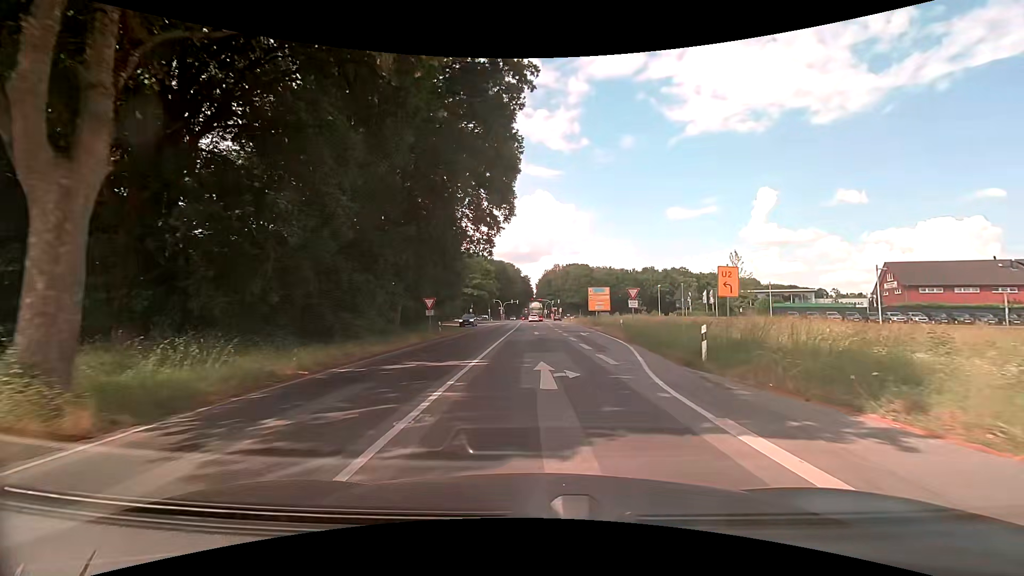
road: primary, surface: asphalt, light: Day
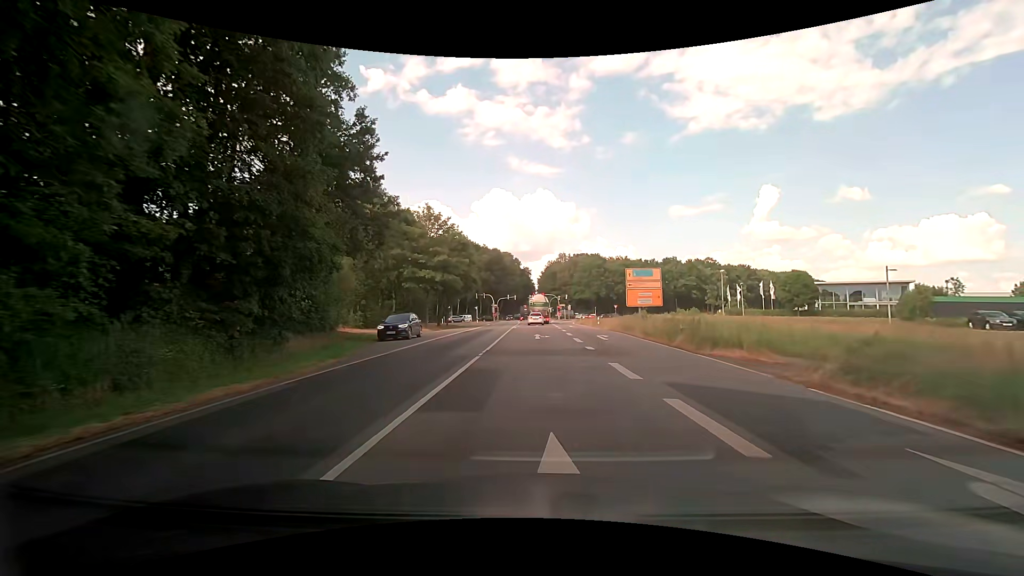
(+0.1, +33.1) m; 0°
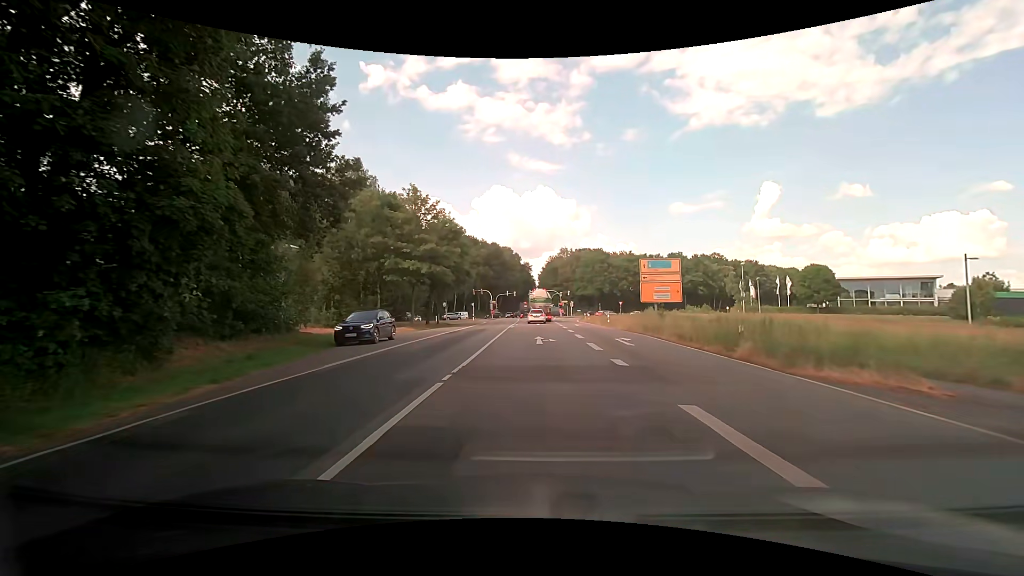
(-0.1, +6.4) m; 0°
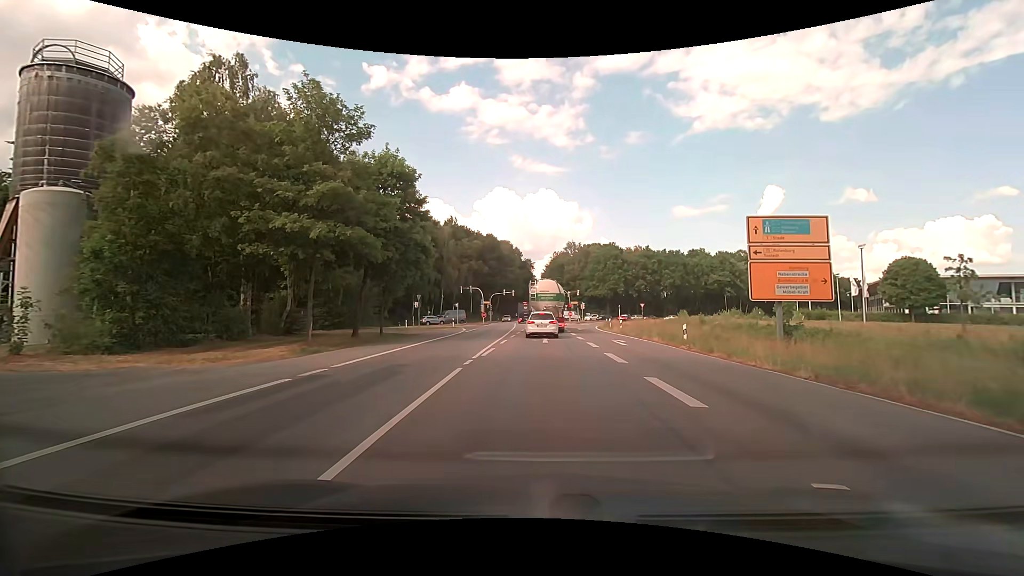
(-0.1, +21.4) m; 0°
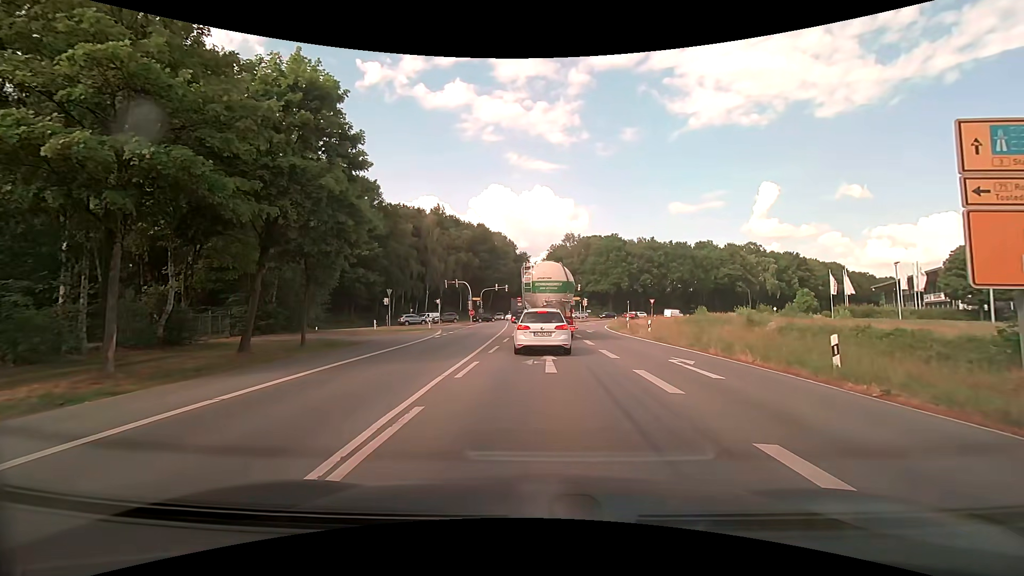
(0.0, +11.2) m; 0°
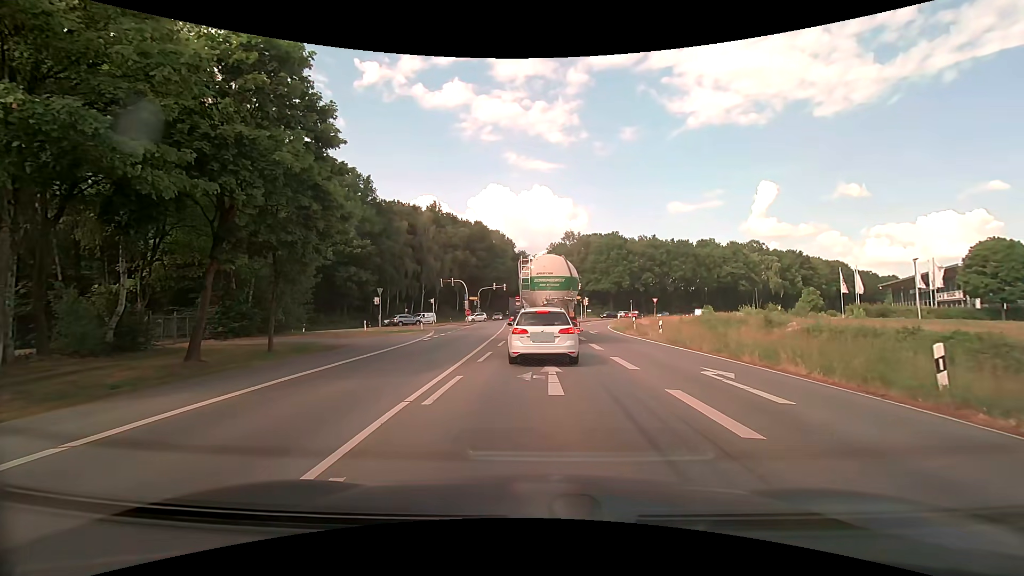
(0.0, +2.8) m; 0°
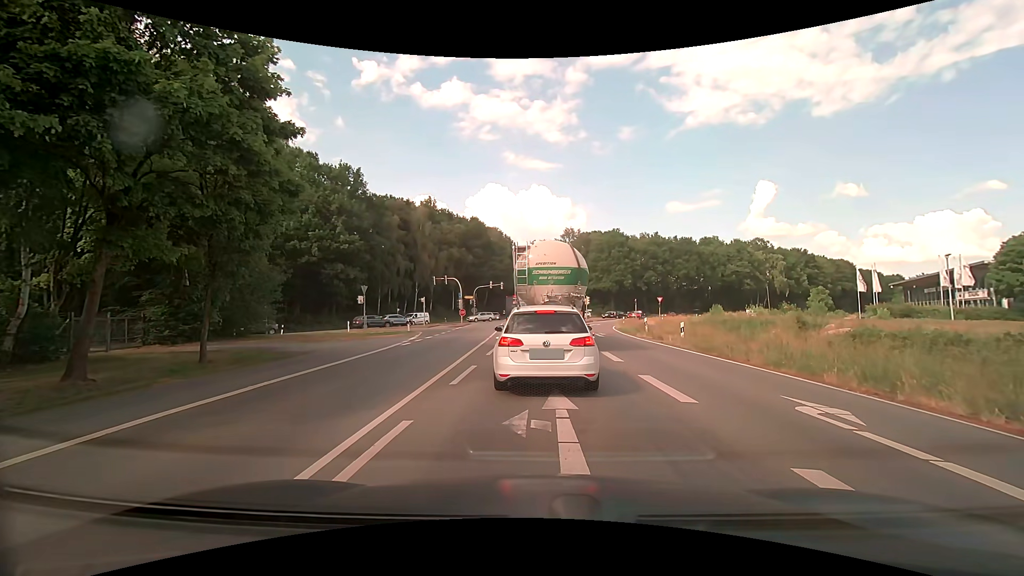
(0.0, +4.0) m; 0°
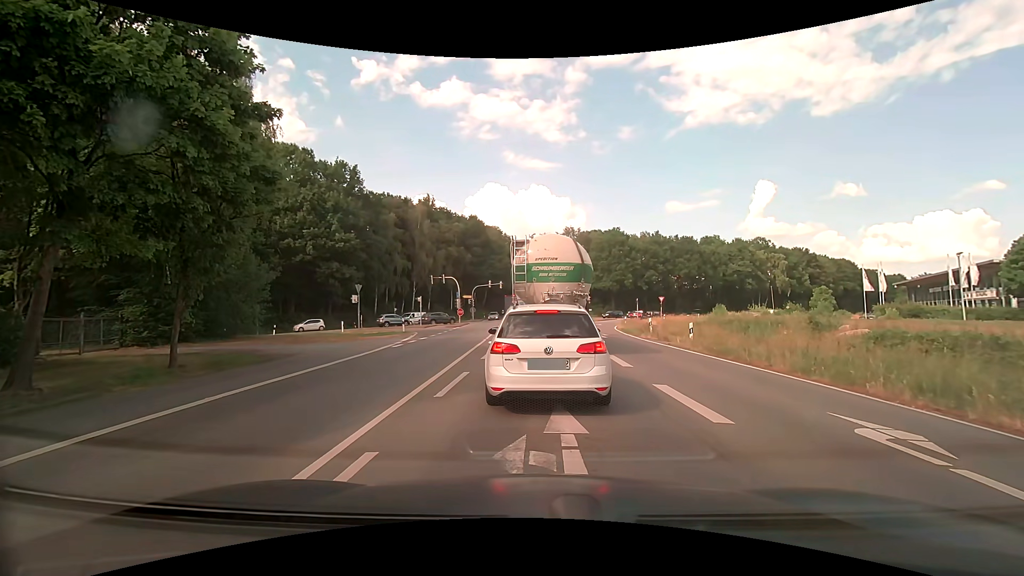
(0.0, +1.3) m; +2°
